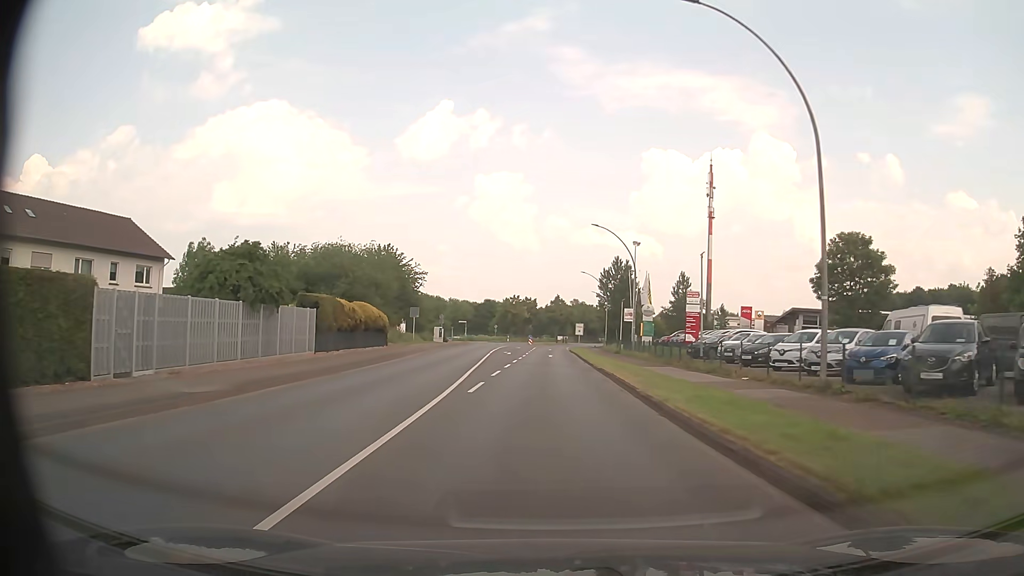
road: primary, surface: asphalt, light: Day
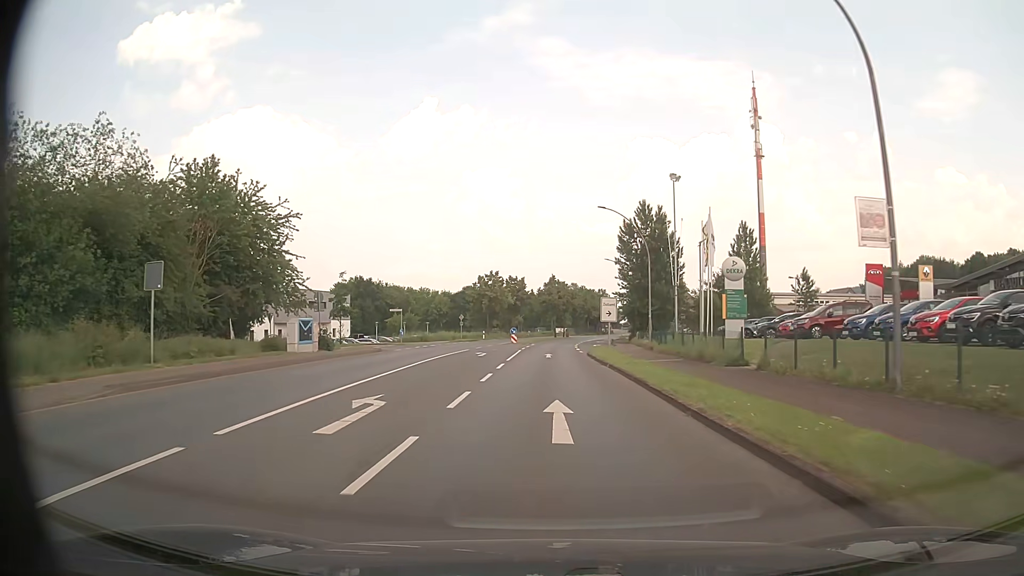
(0.0, +40.1) m; 0°
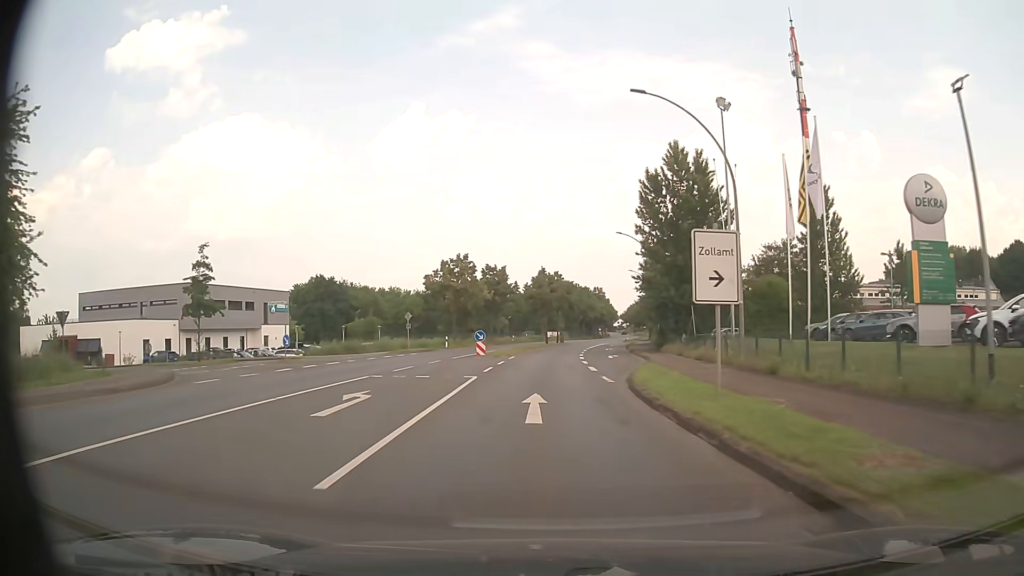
(+0.2, +24.0) m; +1°
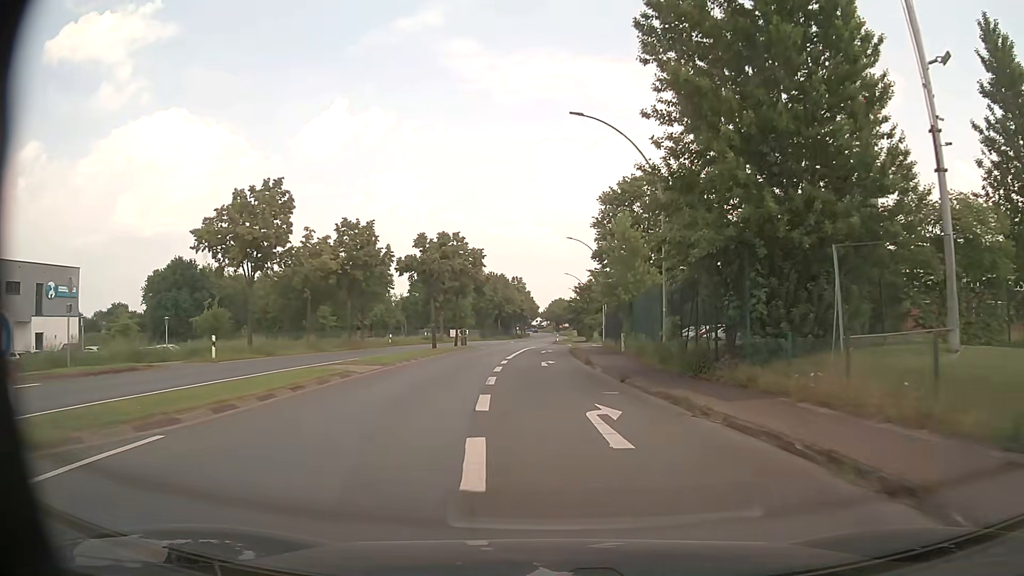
(+1.5, +31.7) m; +7°
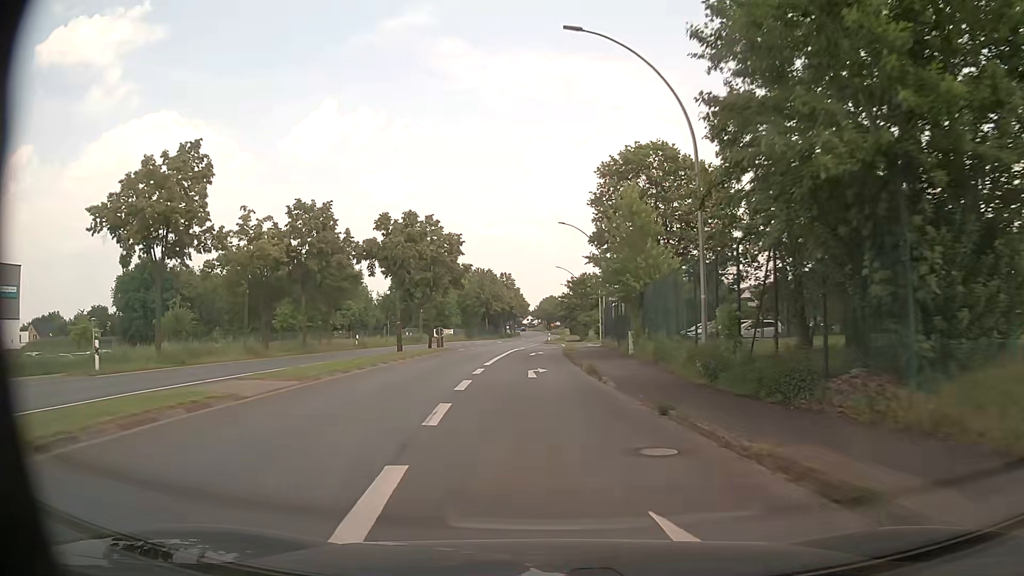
(+0.1, +7.9) m; +1°
